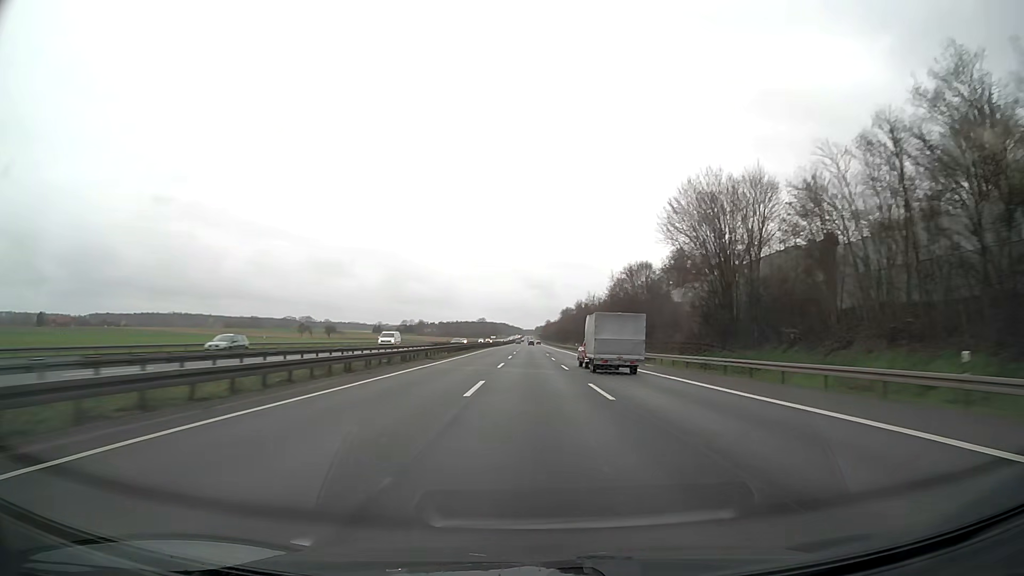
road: motorway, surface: asphalt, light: Day
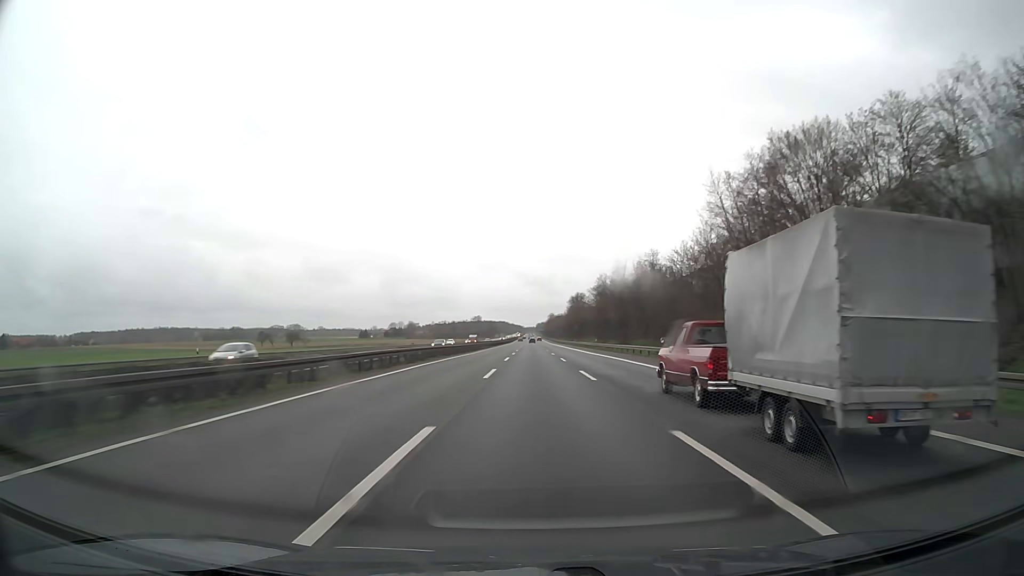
(0.0, +66.5) m; 0°
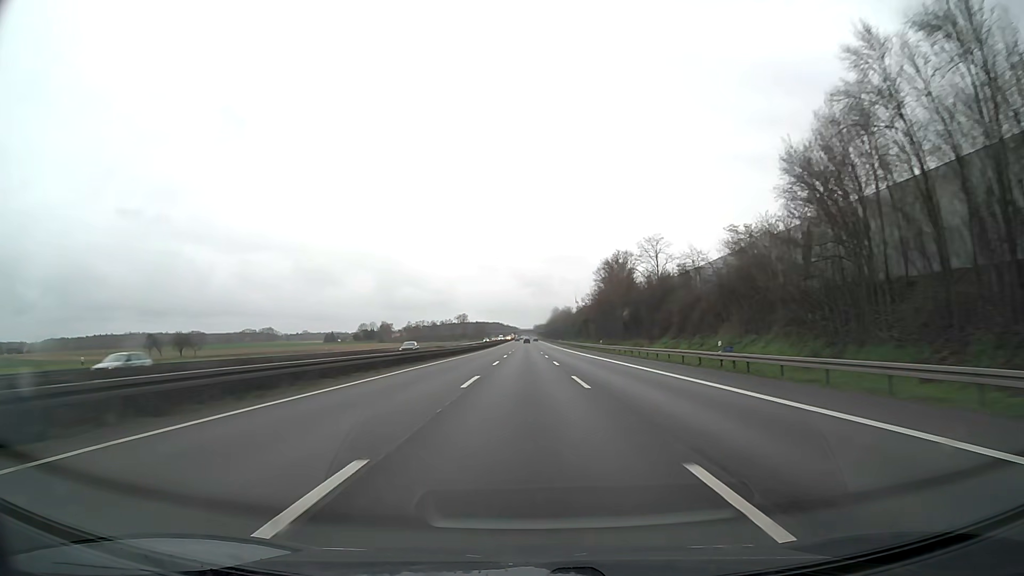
(+0.3, +111.0) m; 0°
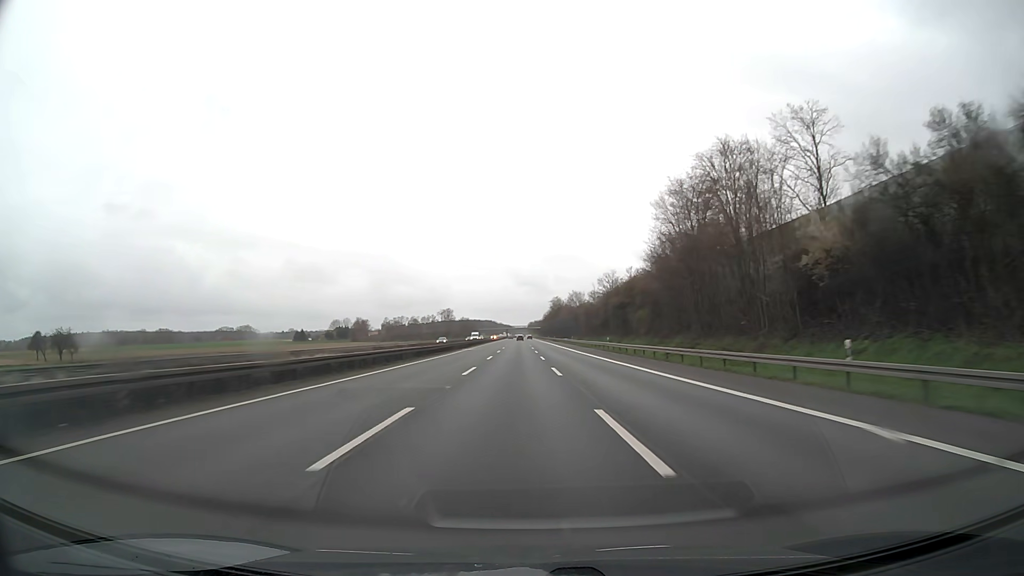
(-0.1, +66.6) m; 0°
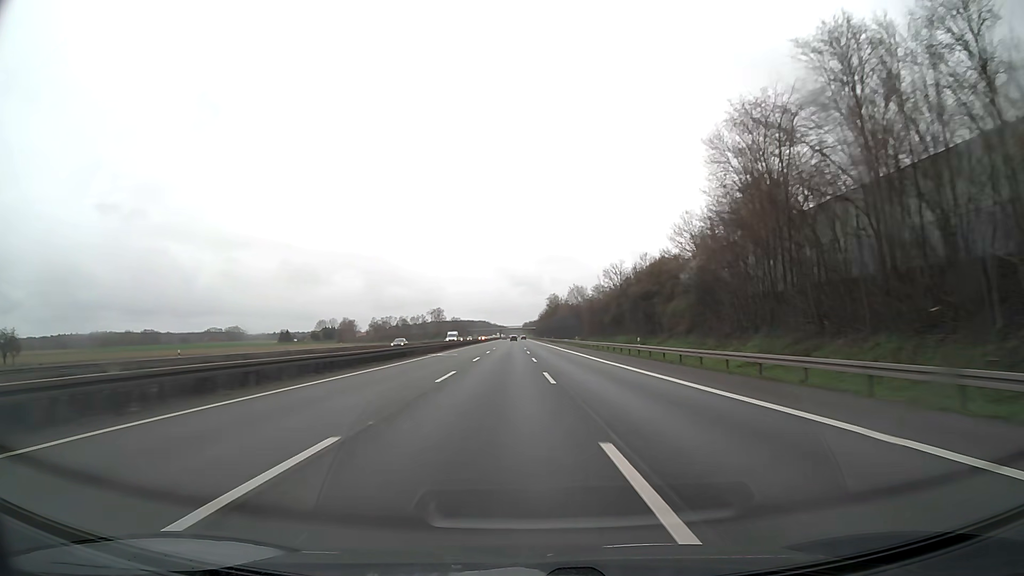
(+0.1, +22.2) m; 0°
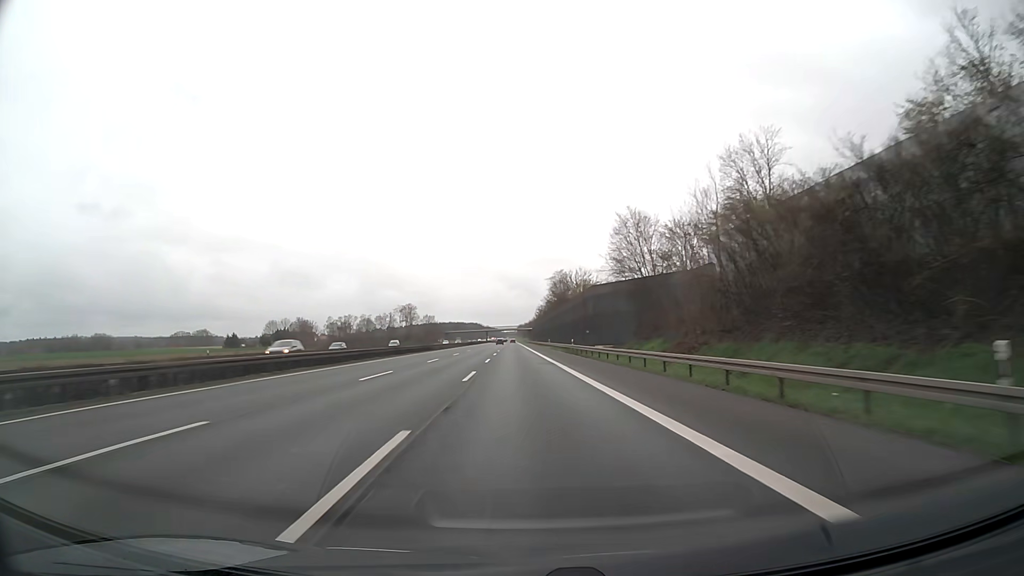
(+1.0, +88.8) m; +1°
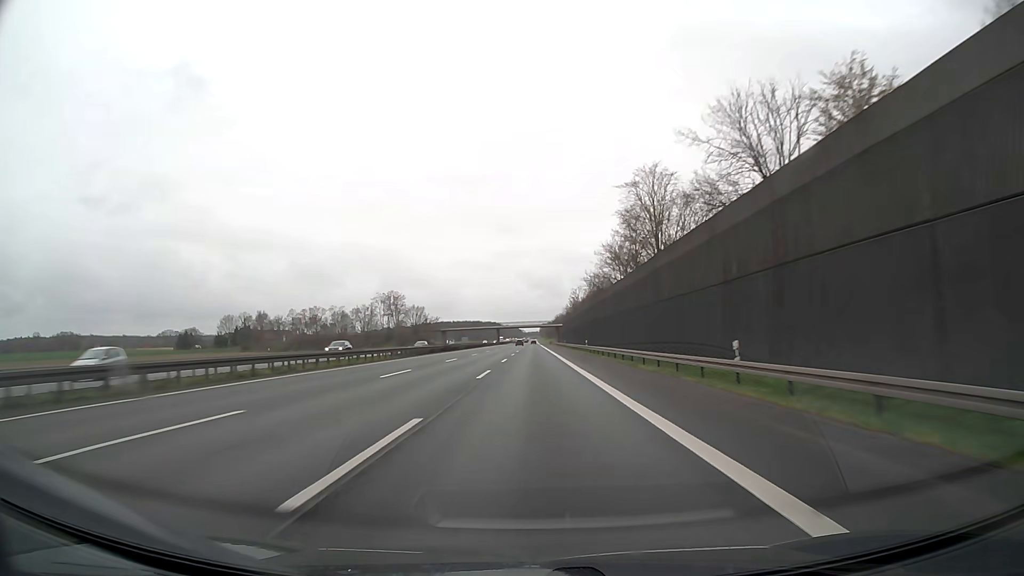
(-1.9, +88.8) m; -2°
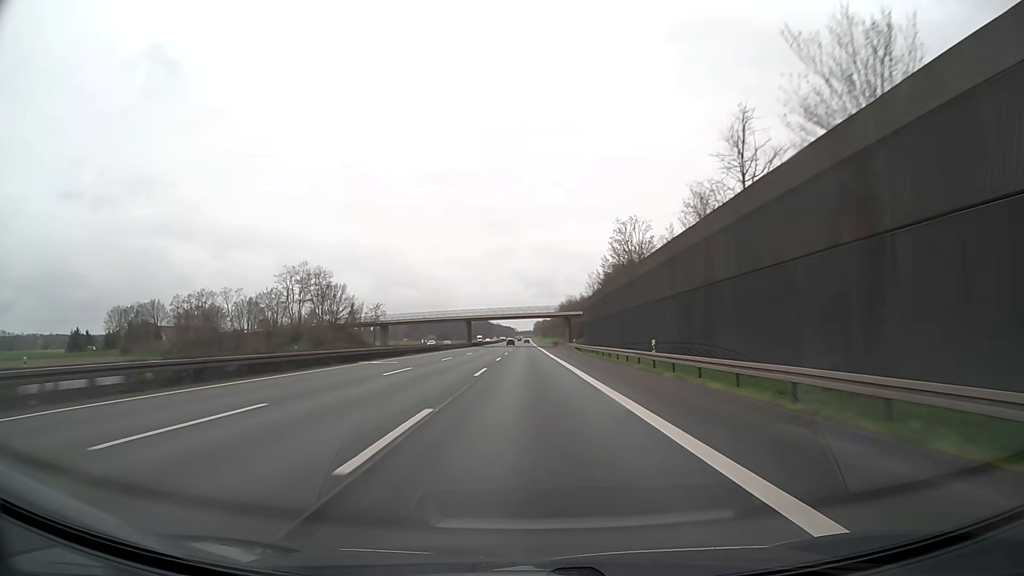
(+0.7, +88.8) m; +1°
(0, +10) (0, +20) (0, +30) (0, +40) (0, +50) (0, +60) (0, +70) (0, +80) (0, +90) (0, +100) m
